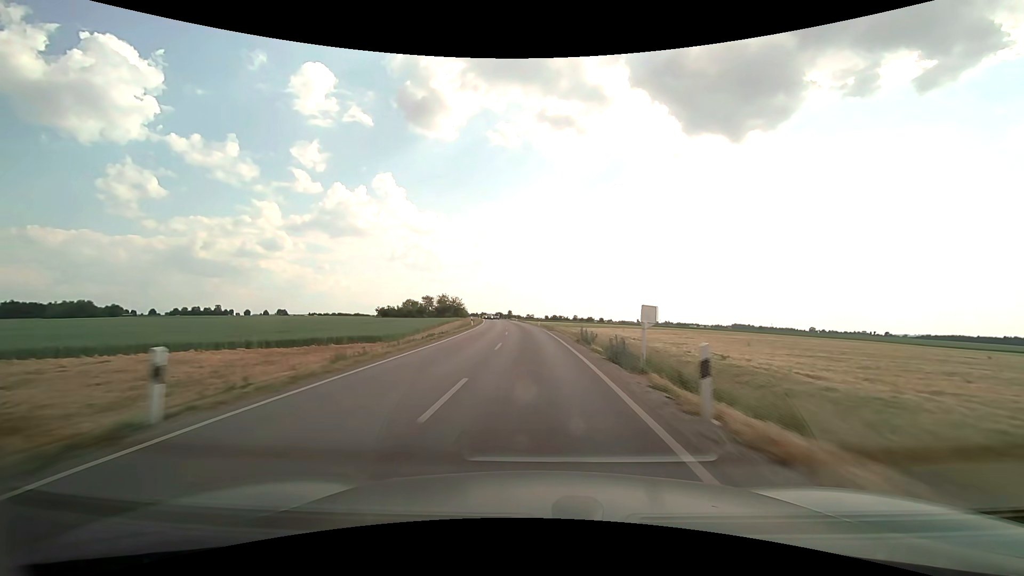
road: secondary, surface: asphalt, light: Day
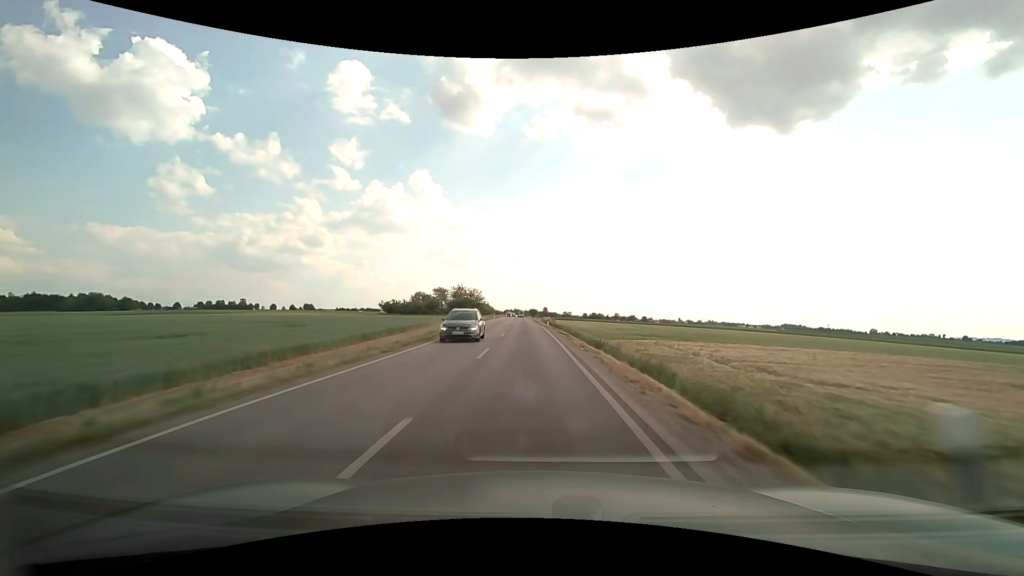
(-1.6, +52.1) m; -4°
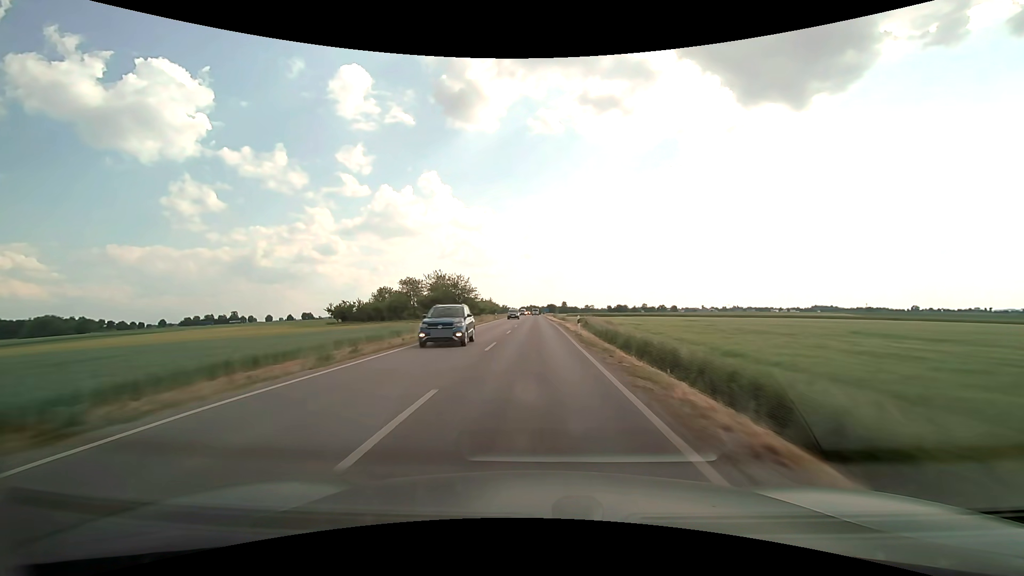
(-1.8, +70.4) m; -2°
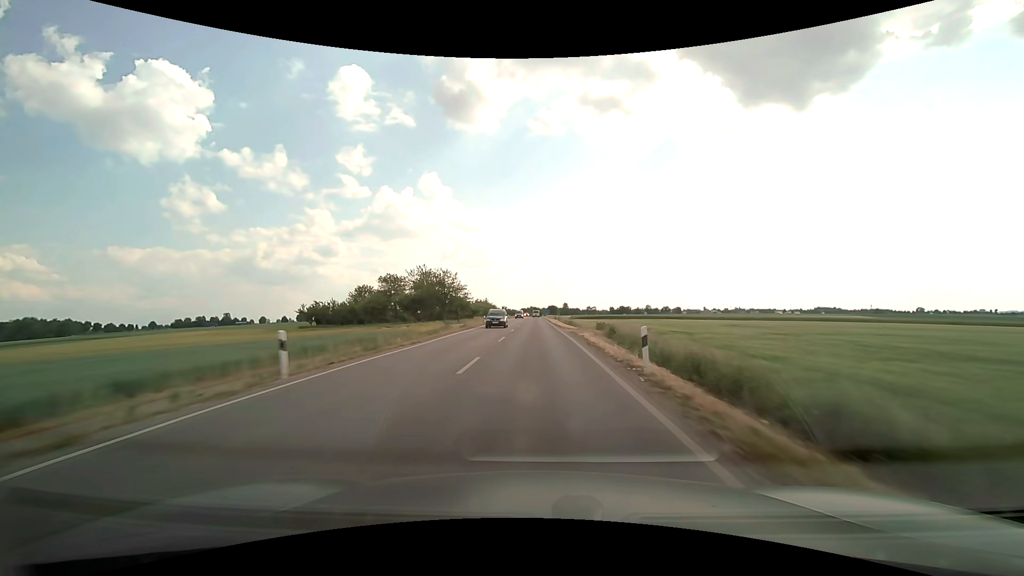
(-0.1, +17.7) m; 0°
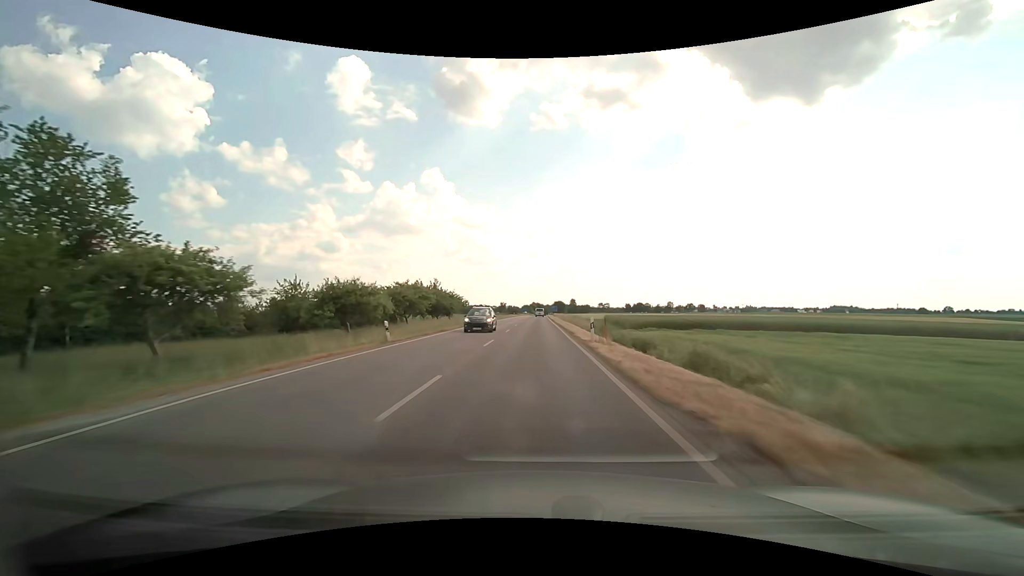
(-0.1, +89.1) m; 0°
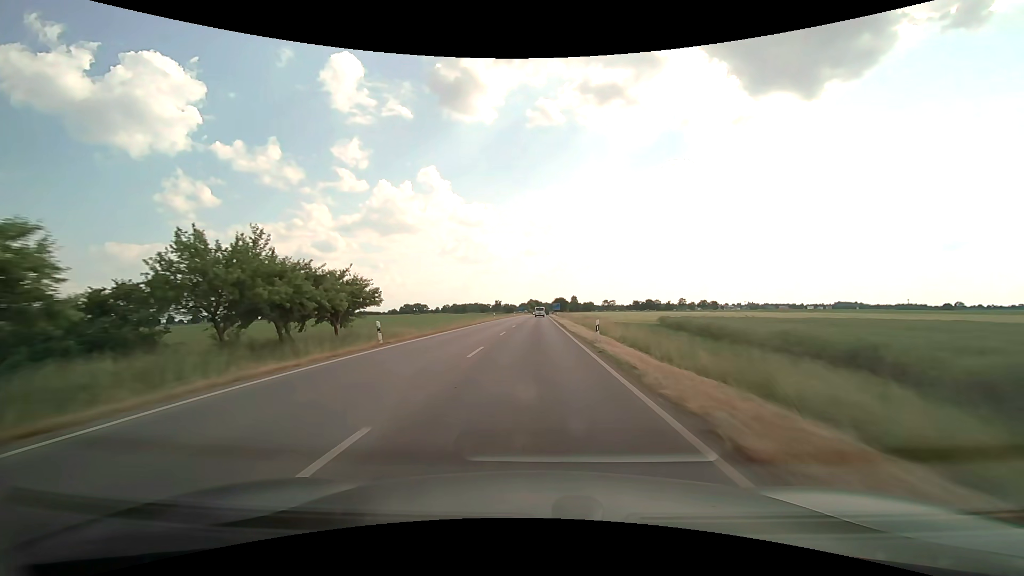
(0.0, +52.5) m; 0°
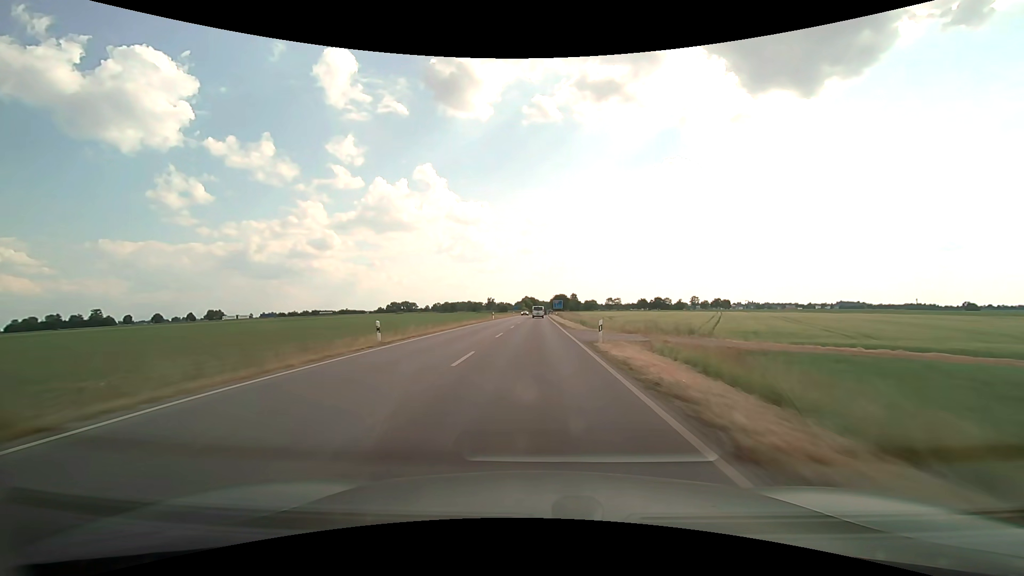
(+0.2, +50.1) m; 0°
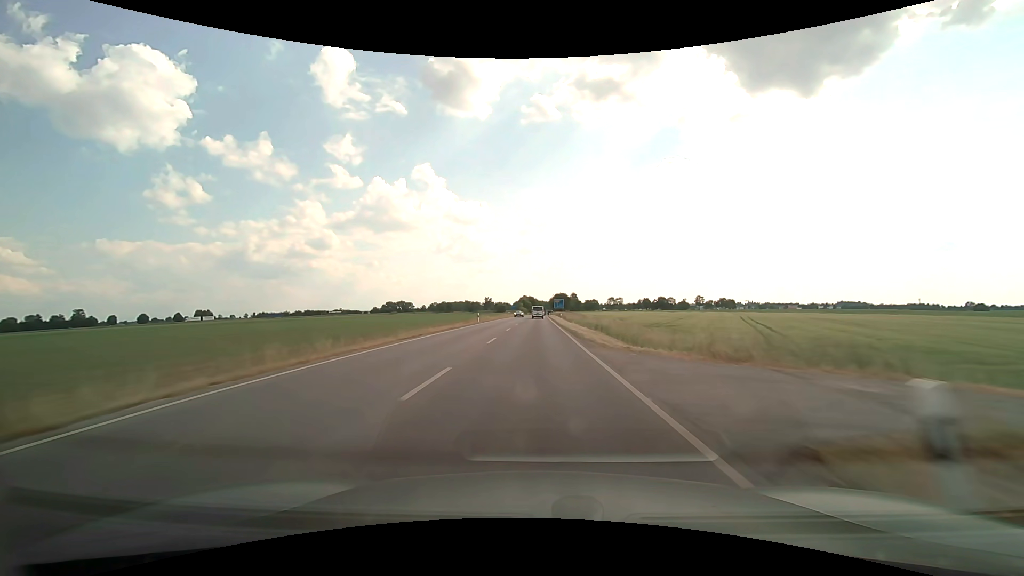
(0.0, +16.2) m; 0°
(0, +10) (0, +20) (0, +30) (0, +40) (0, +50) (0, +60) (0, +70) (0, +80) (+1, +90) (+1, +100) m
